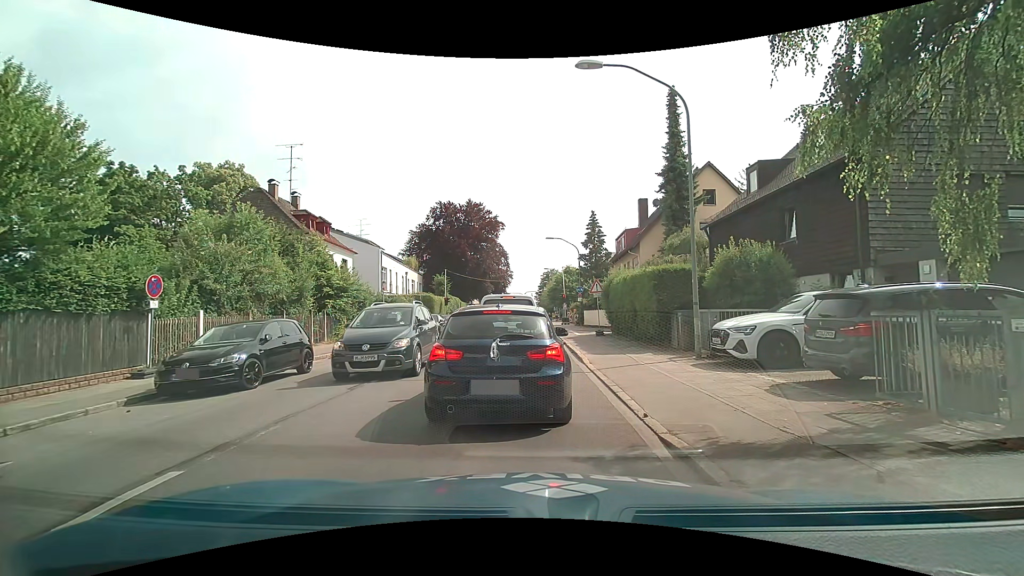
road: secondary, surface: asphalt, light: Day
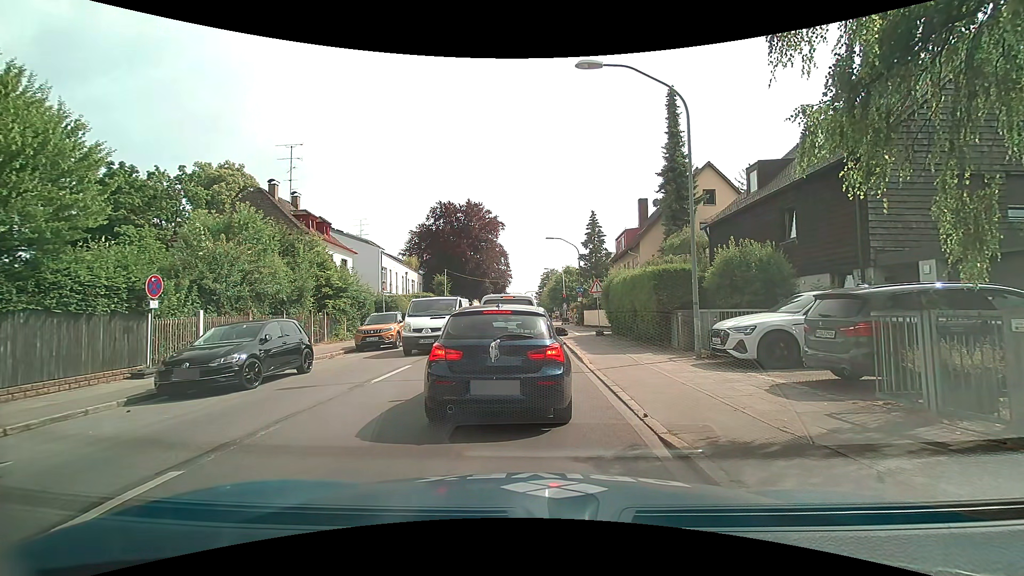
(0.0, 0.0) m; 0°
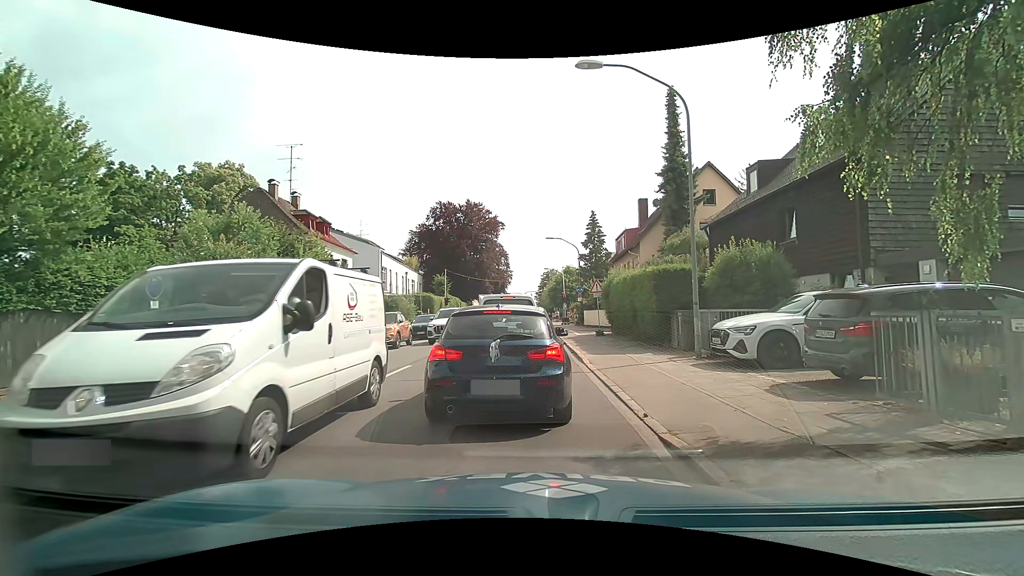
(0.0, 0.0) m; 0°
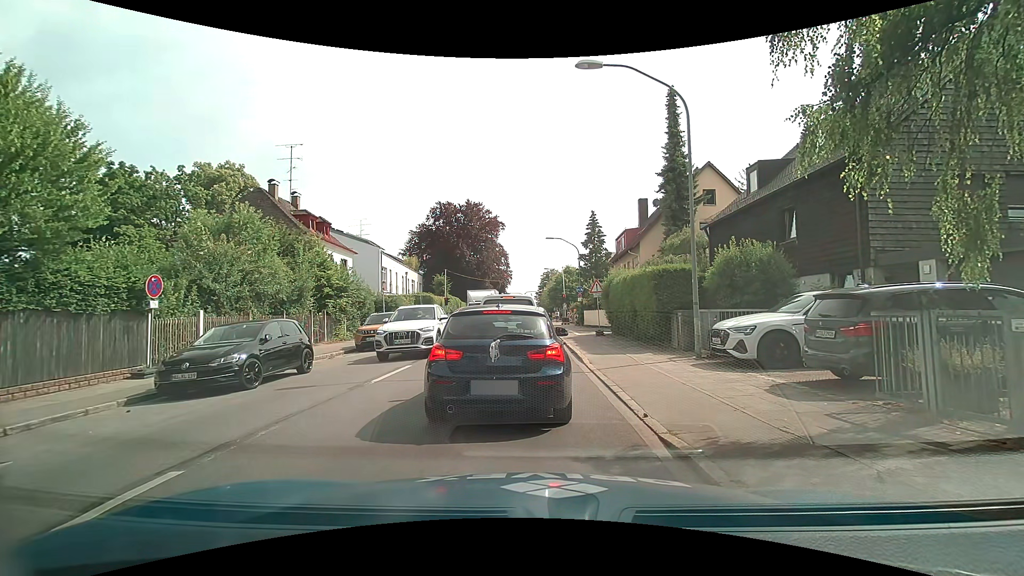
(0.0, 0.0) m; 0°
(0, +10) (0, +20) (0, +30) (0, +40) (0, +50) (+1, +60) (+1, +70) (+2, +80) (+2, +90) (+3, +100) m
